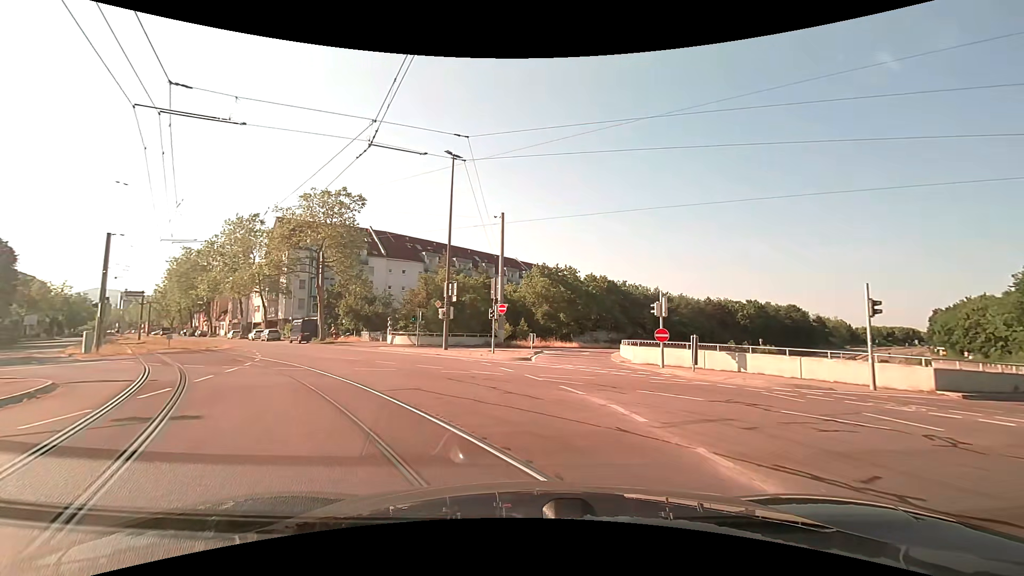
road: tertiary_link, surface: asphalt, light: Day
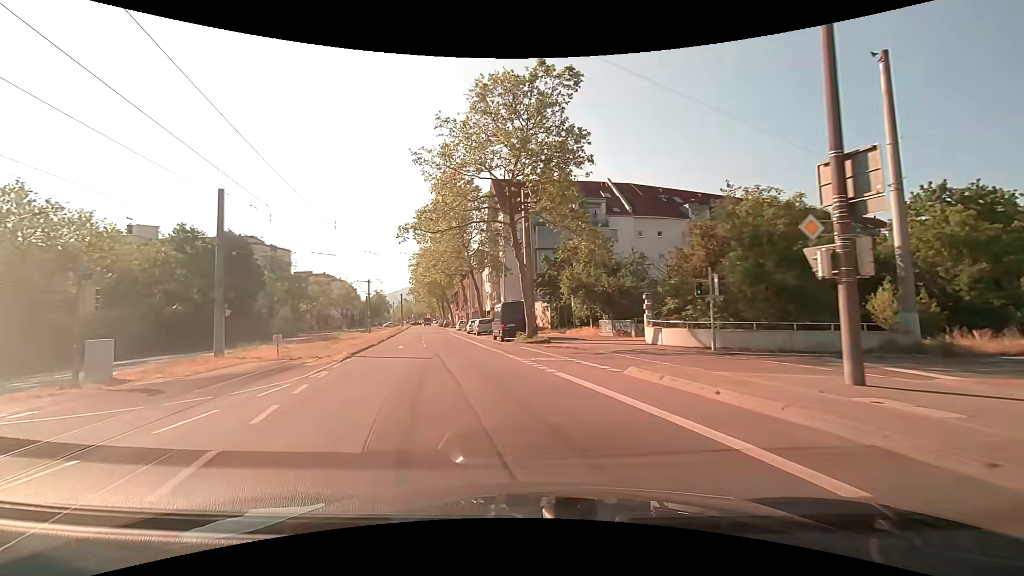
(-6.0, +23.6) m; -30°
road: tertiary
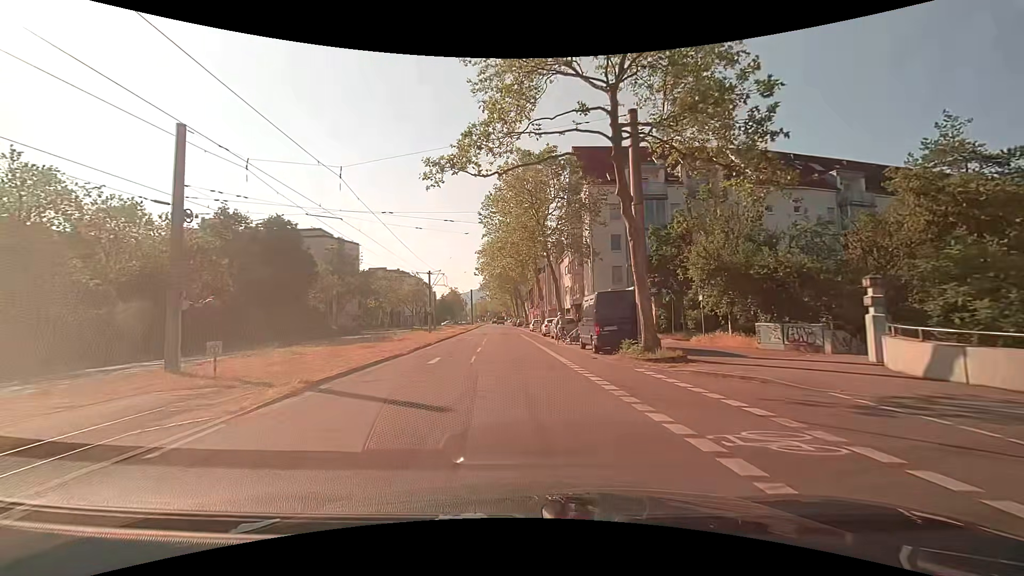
(-0.9, +11.1) m; -8°
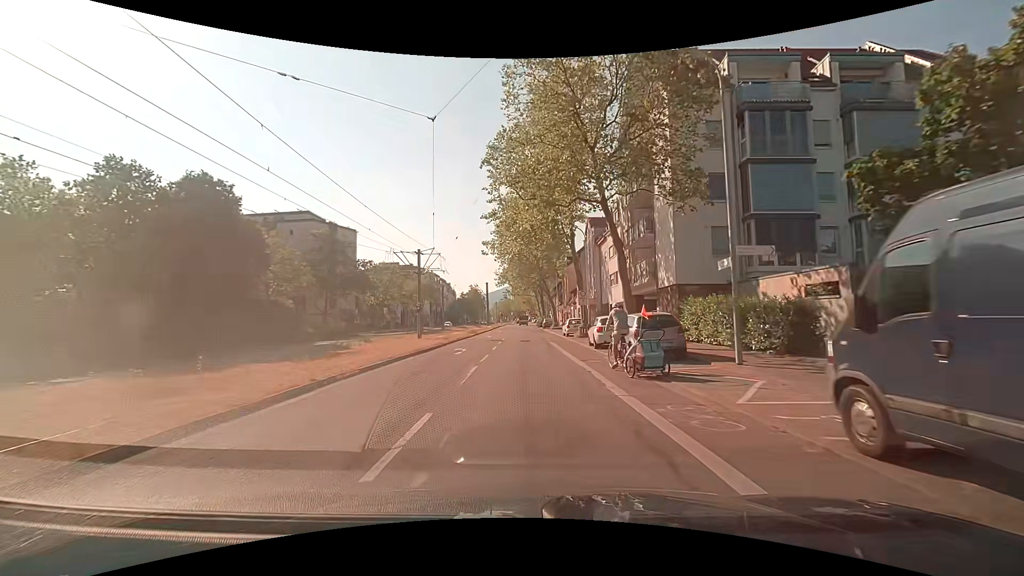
(-0.5, +18.1) m; -3°
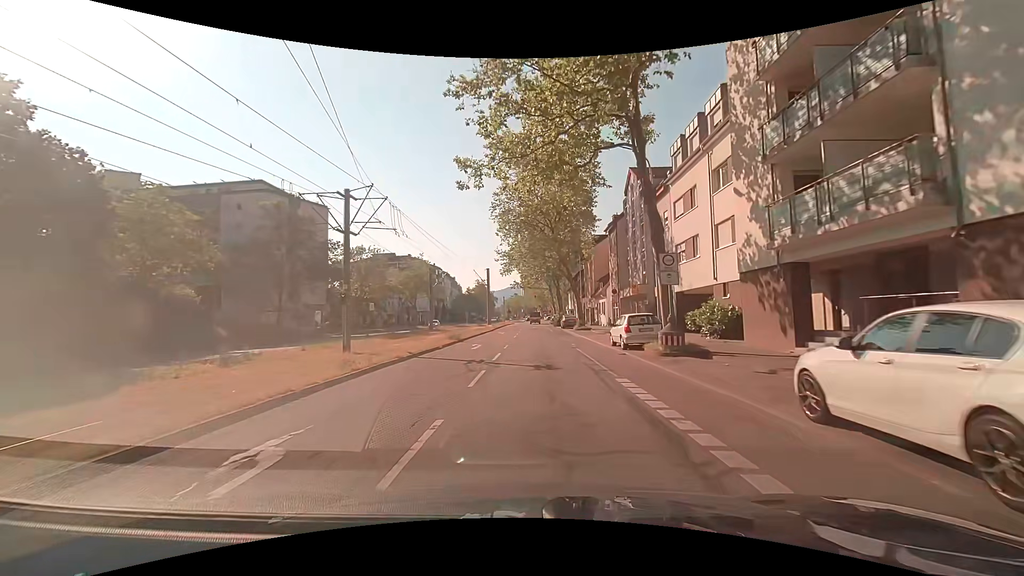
(-0.1, +18.8) m; -2°
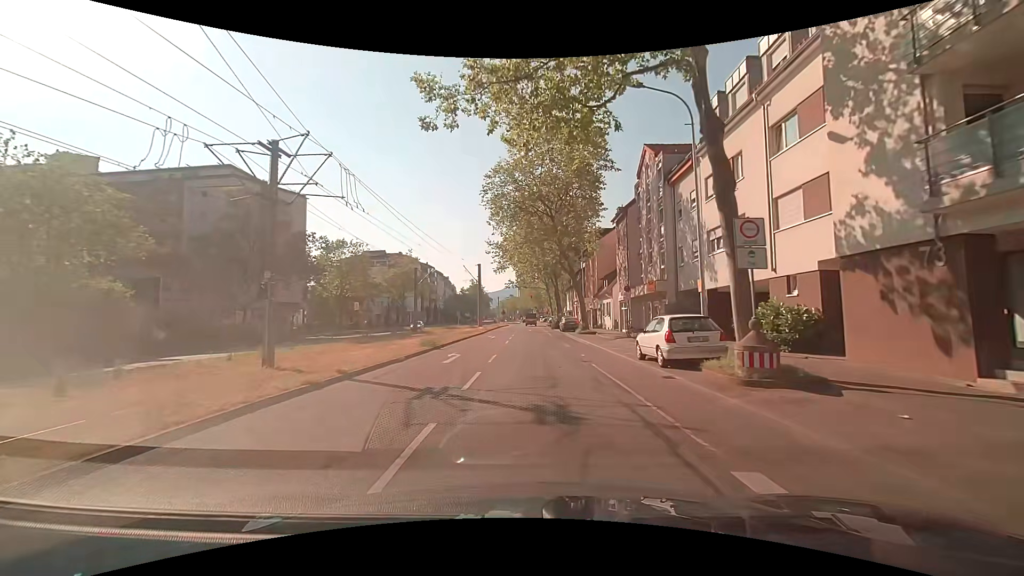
(+0.2, +6.2) m; +2°
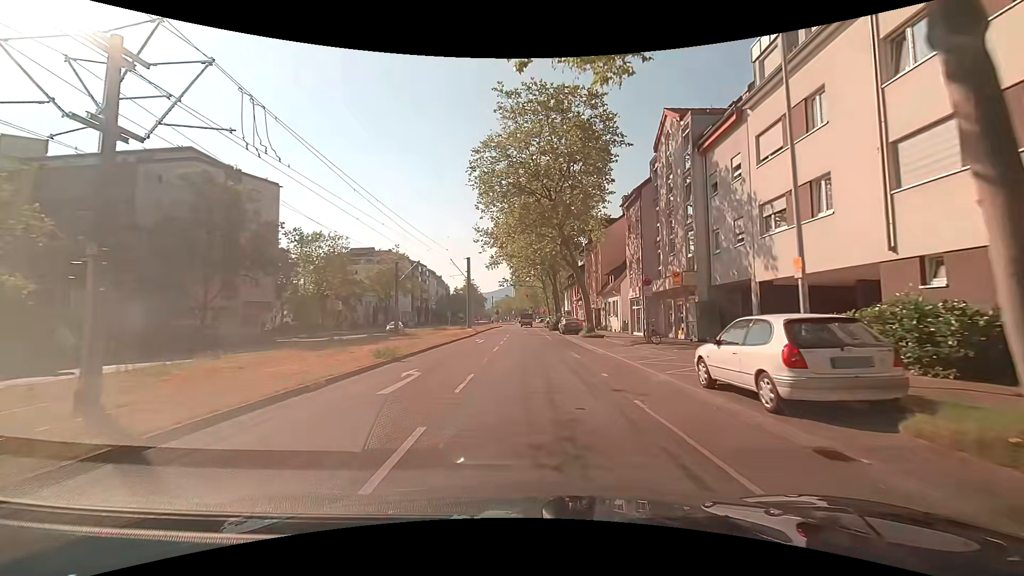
(-0.1, +6.2) m; -1°
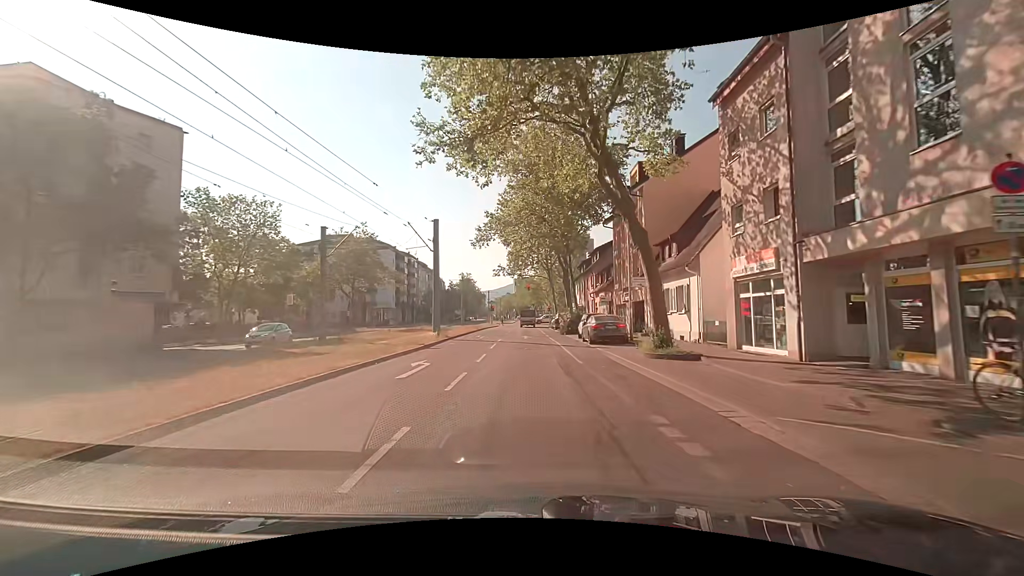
(+0.3, +18.1) m; 0°
(0, +10) (0, +20) (0, +30) (0, +40) (0, +50) (0, +60) (+1, +70) (+1, +80) (+6, +89) (+15, +93) m
